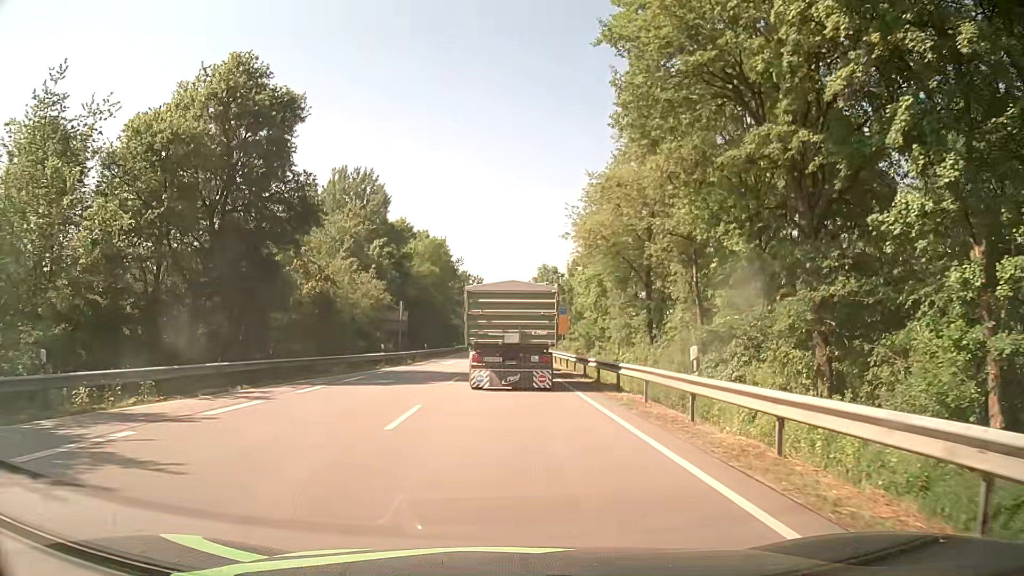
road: primary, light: Day
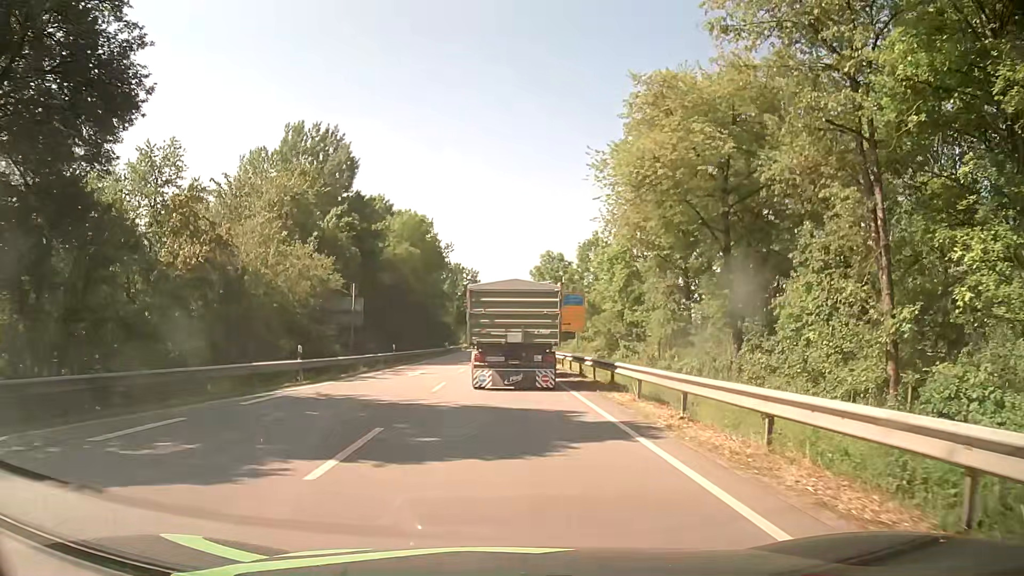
(+0.1, +15.9) m; 0°
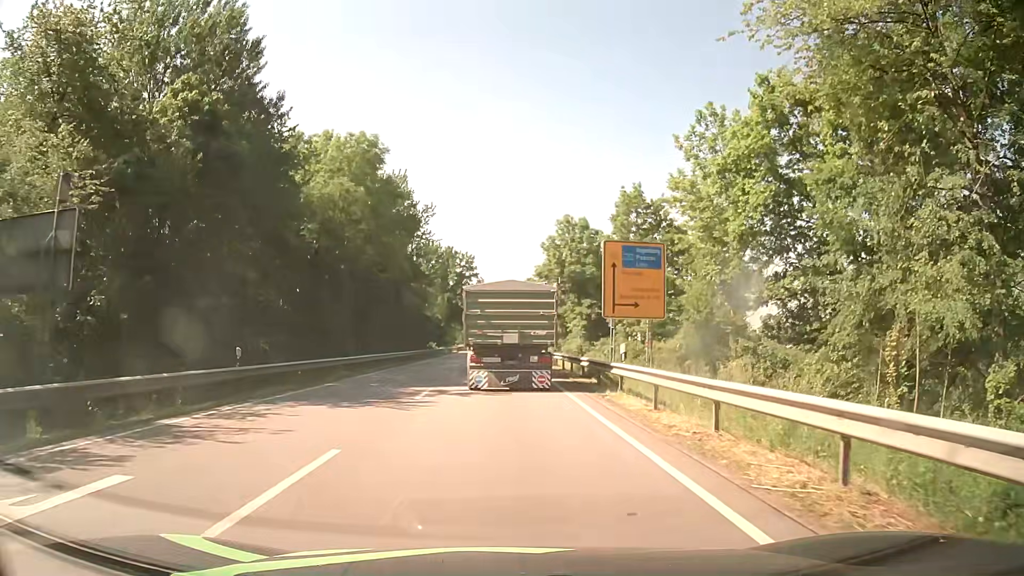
(+0.2, +26.2) m; 0°
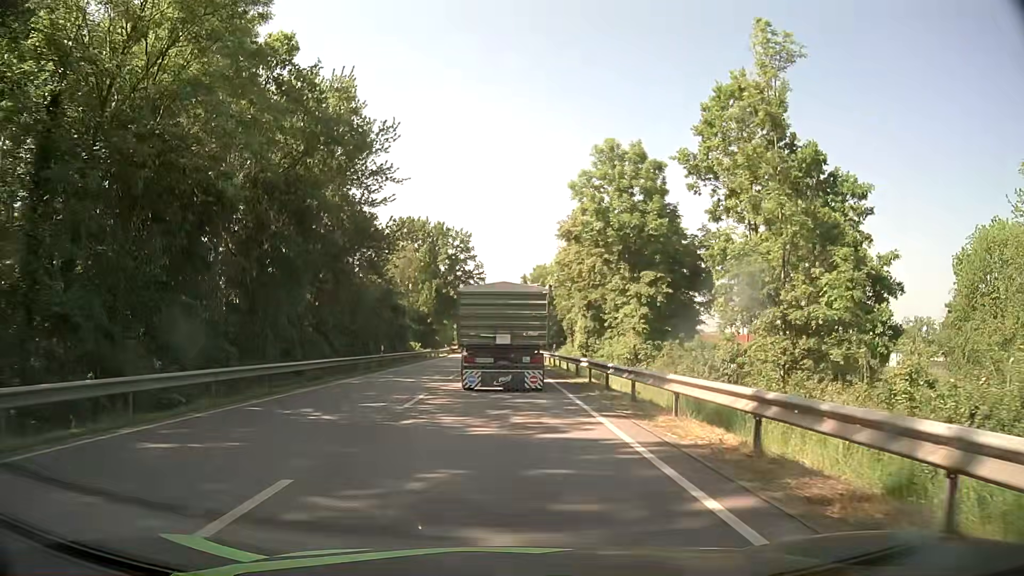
(-0.1, +25.9) m; 0°
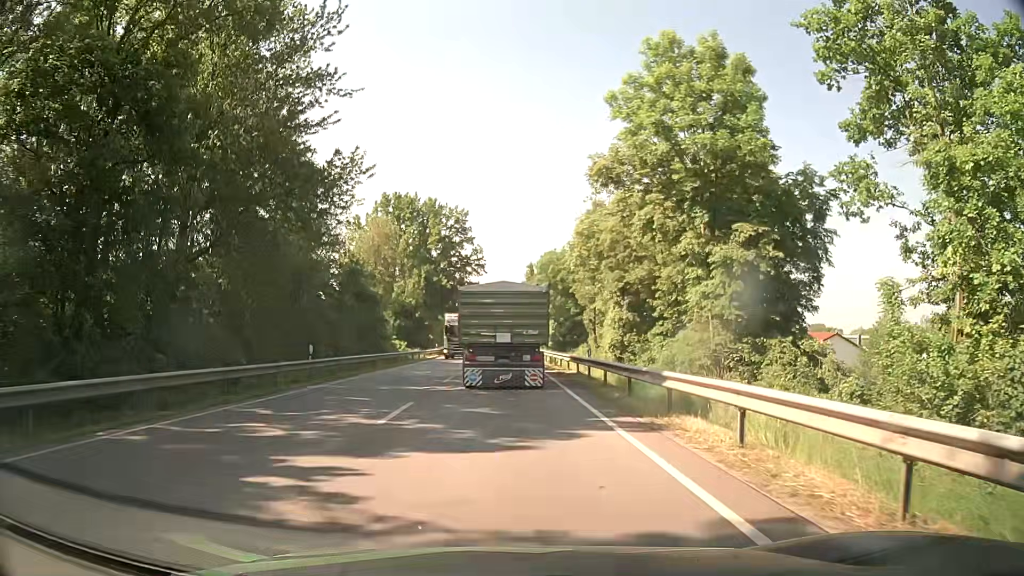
(+0.1, +15.4) m; 0°
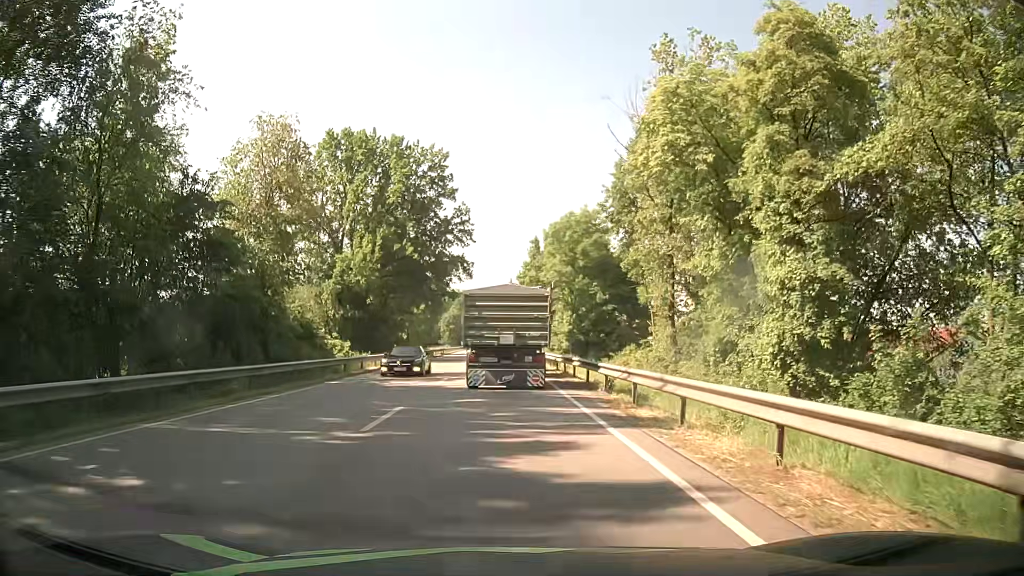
(-0.1, +25.7) m; +1°
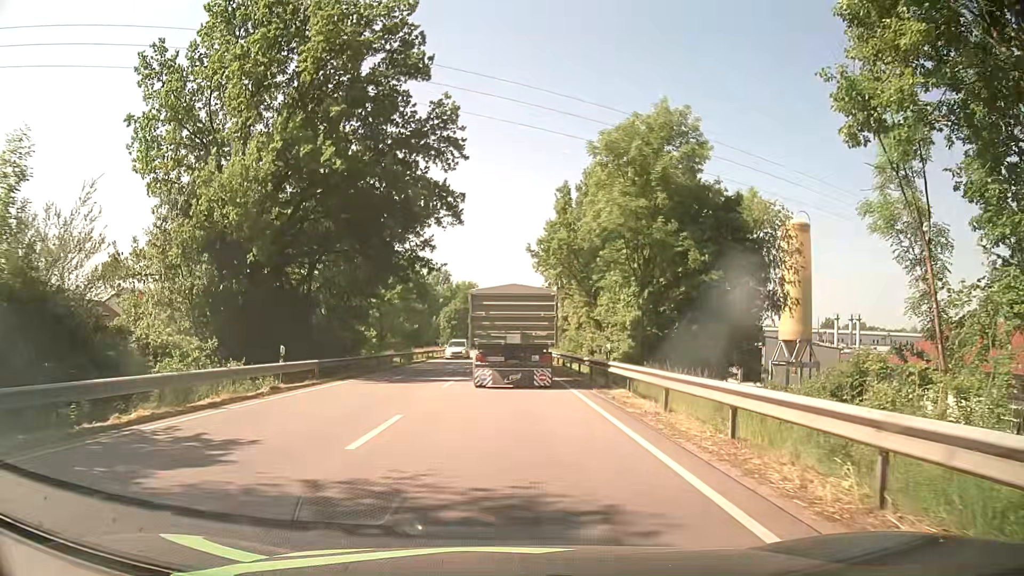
(-0.7, +26.2) m; -2°
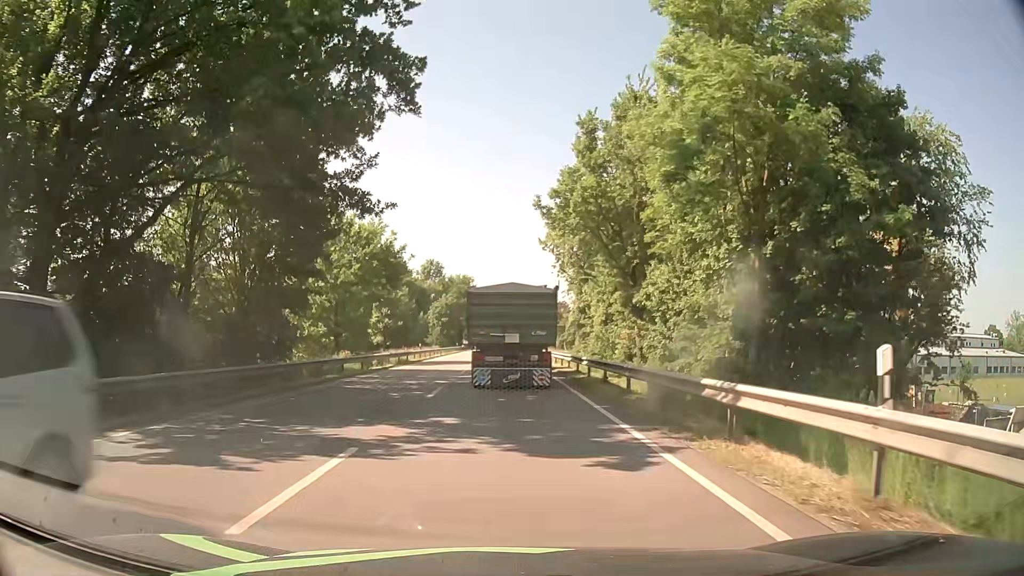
(+0.1, +15.9) m; 0°
(0, +10) (0, +20) (0, +30) (+1, +40) (+1, +50) (+1, +60) (+1, +70) (+1, +80) (+1, +90) (+1, +100) m
